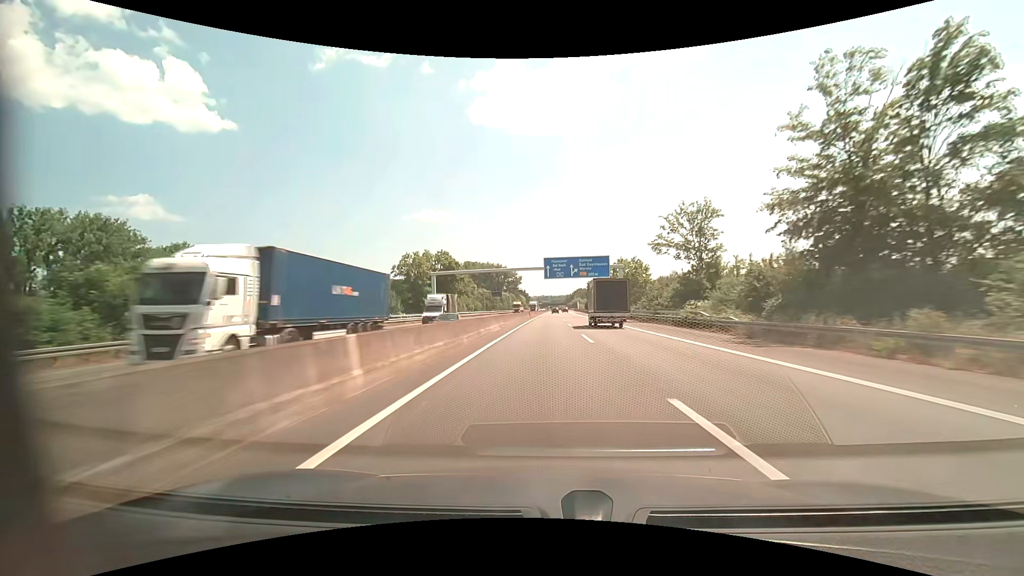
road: motorway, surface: asphalt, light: Day
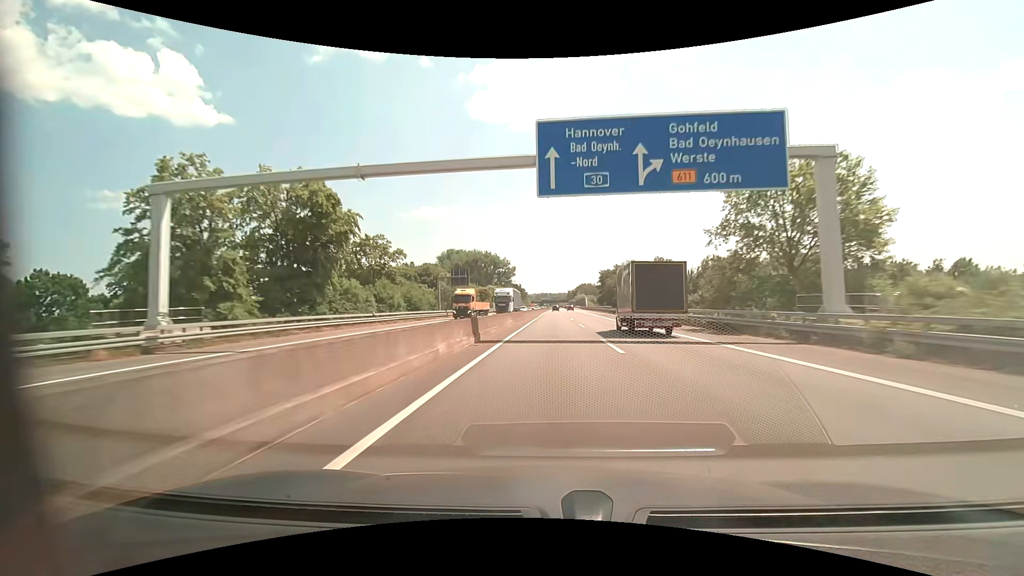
(+0.1, +59.4) m; 0°
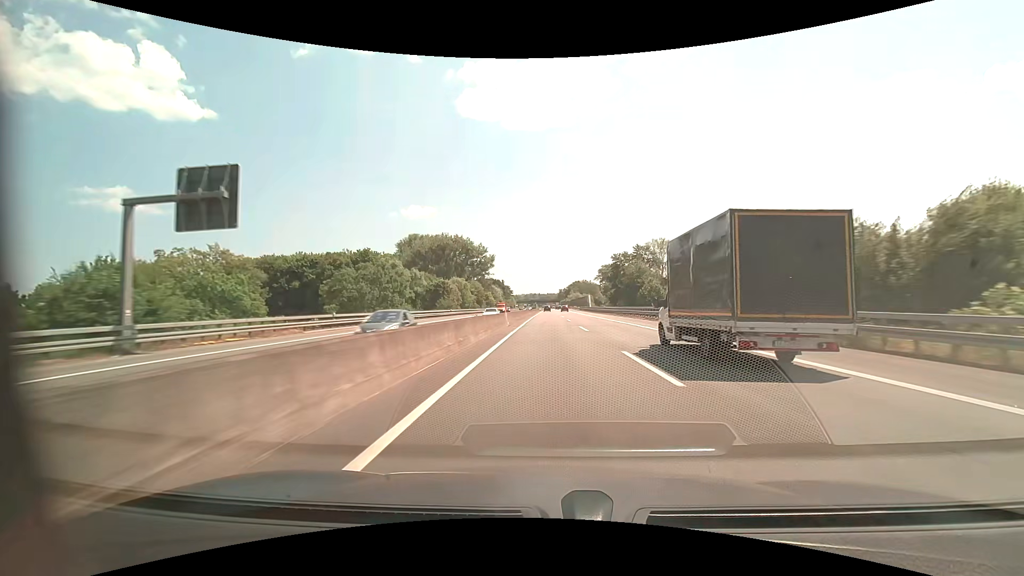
(+0.4, +60.2) m; +1°
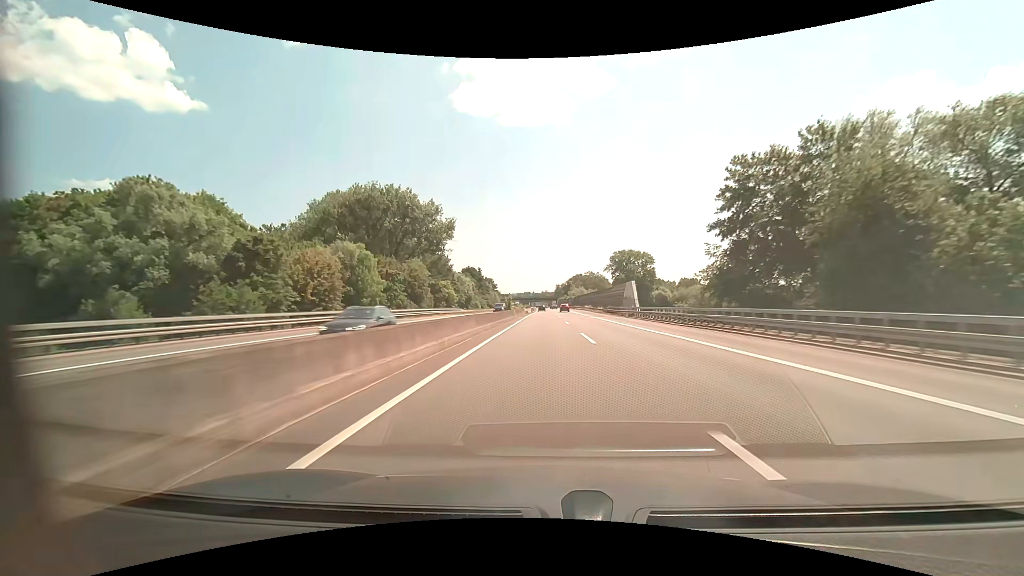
(+0.6, +81.2) m; +1°
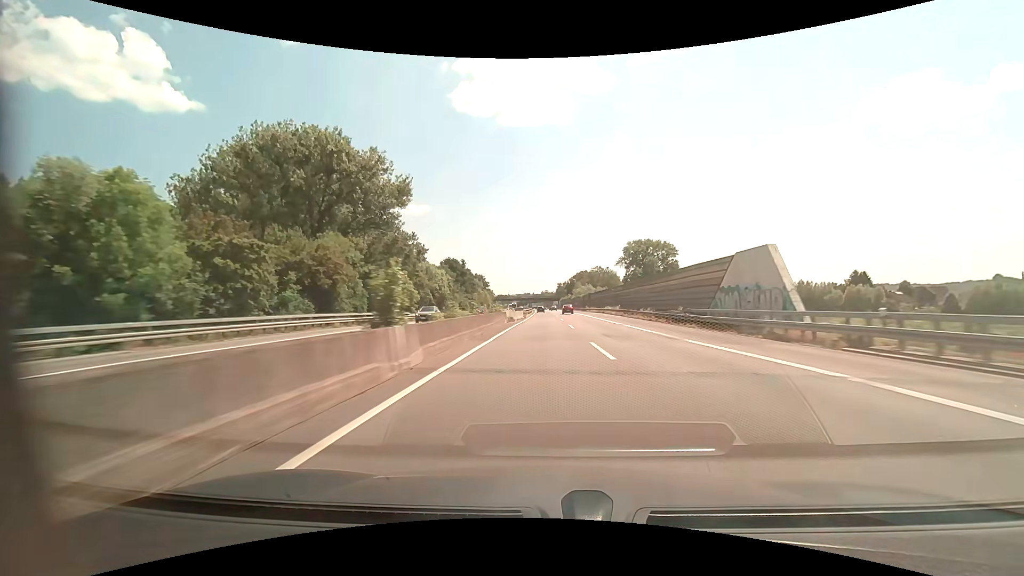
(0.0, +40.9) m; 0°
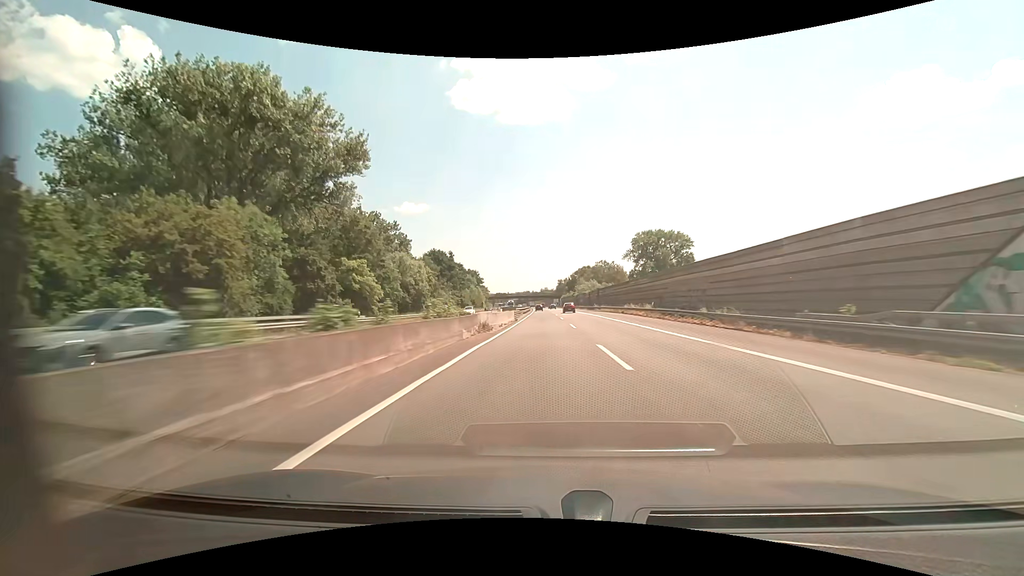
(0.0, +20.5) m; 0°
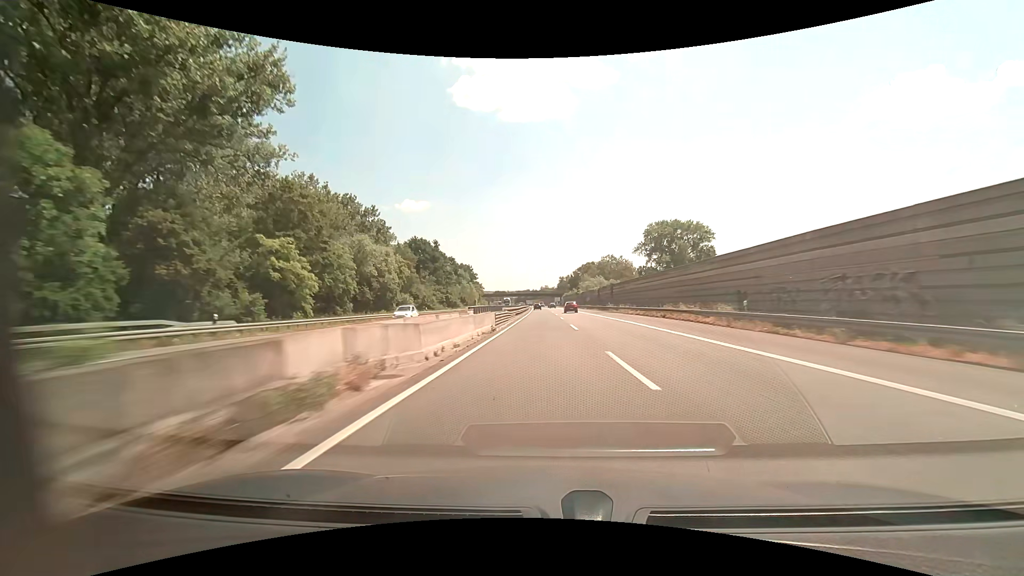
(0.0, +20.5) m; 0°
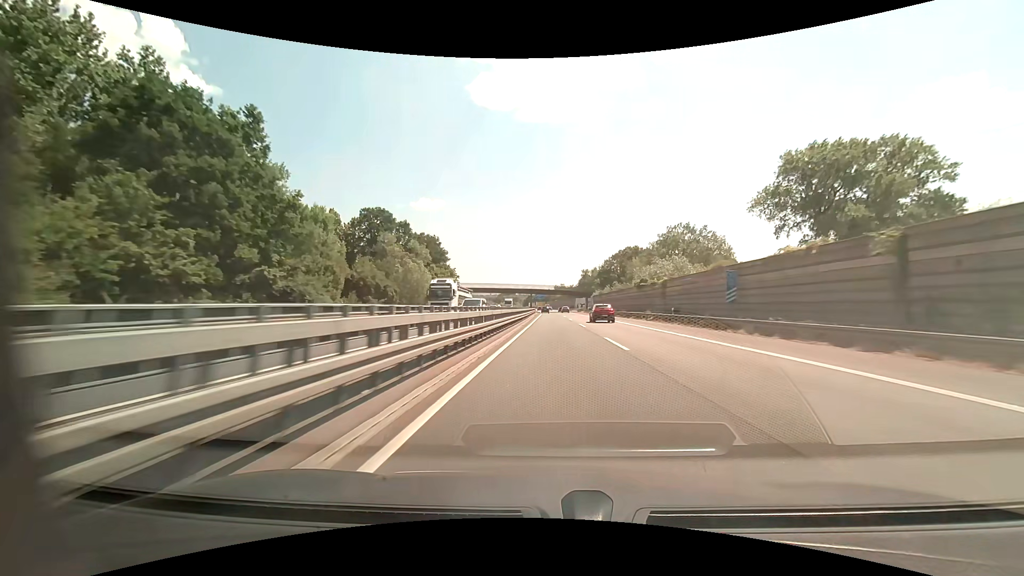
(-0.9, +82.3) m; -1°
(0, +10) (0, +20) (0, +30) (0, +40) (0, +50) (0, +60) (0, +70) (0, +80) (0, +90) (0, +100) m
